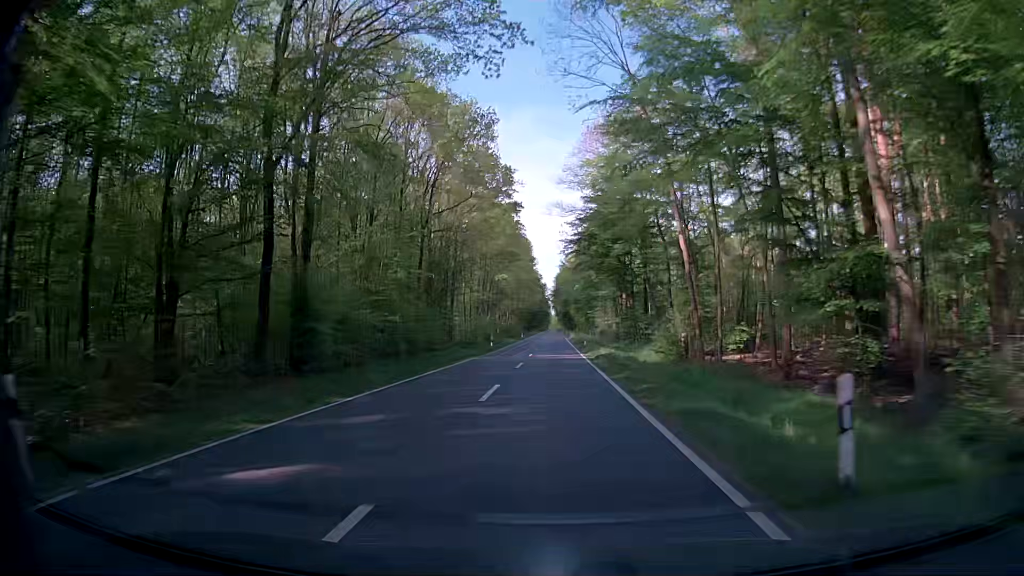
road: secondary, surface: asphalt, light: Day
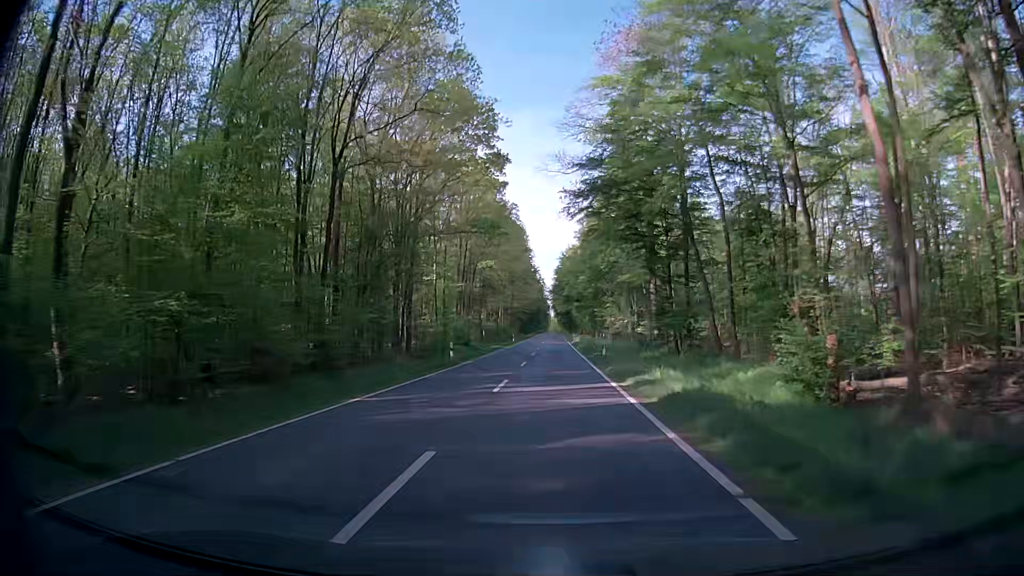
(-0.4, +21.4) m; 0°
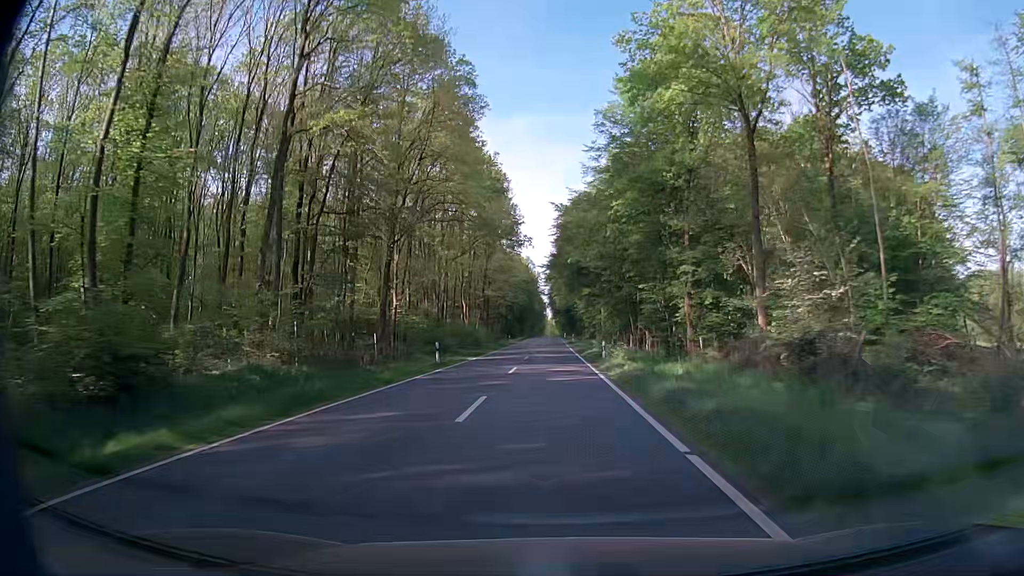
(-0.4, +53.6) m; -1°
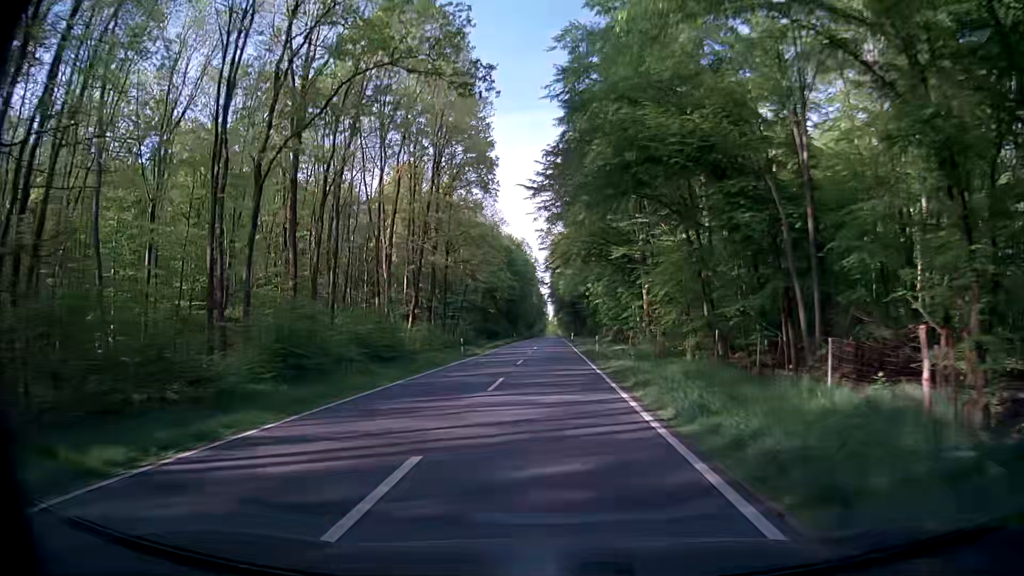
(0.0, +42.9) m; 0°
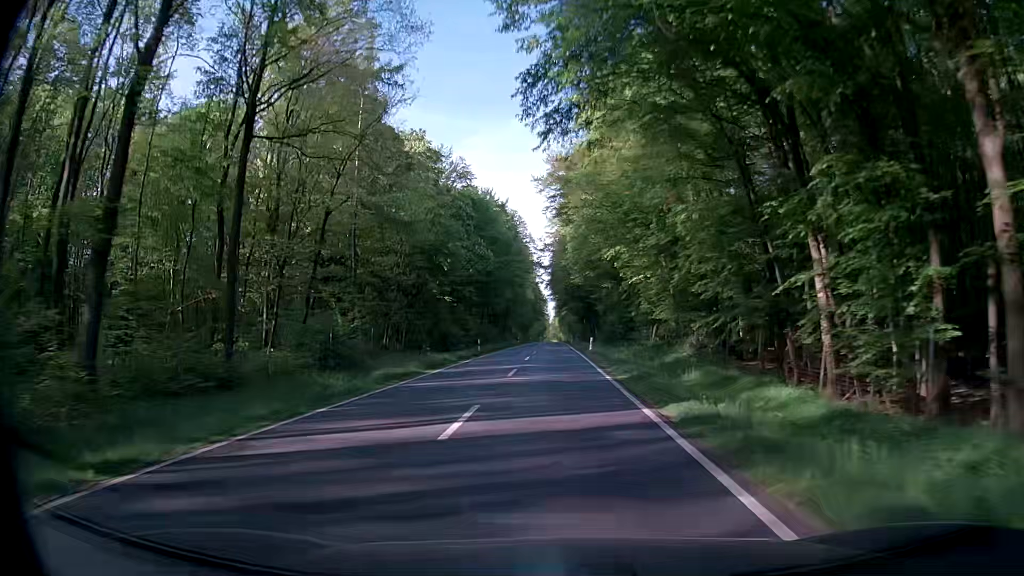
(+0.1, +42.9) m; +1°
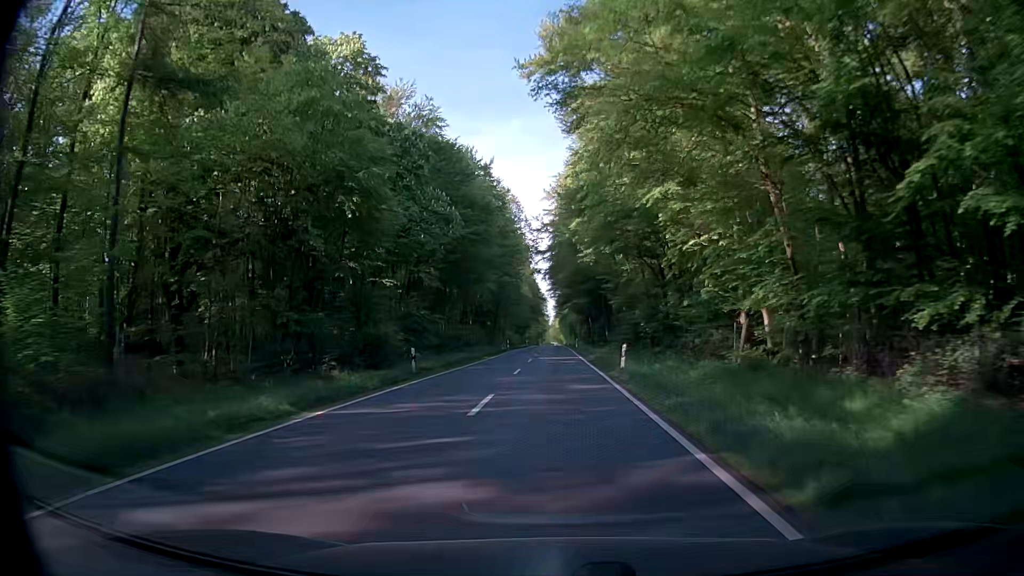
(-0.2, +21.5) m; 0°
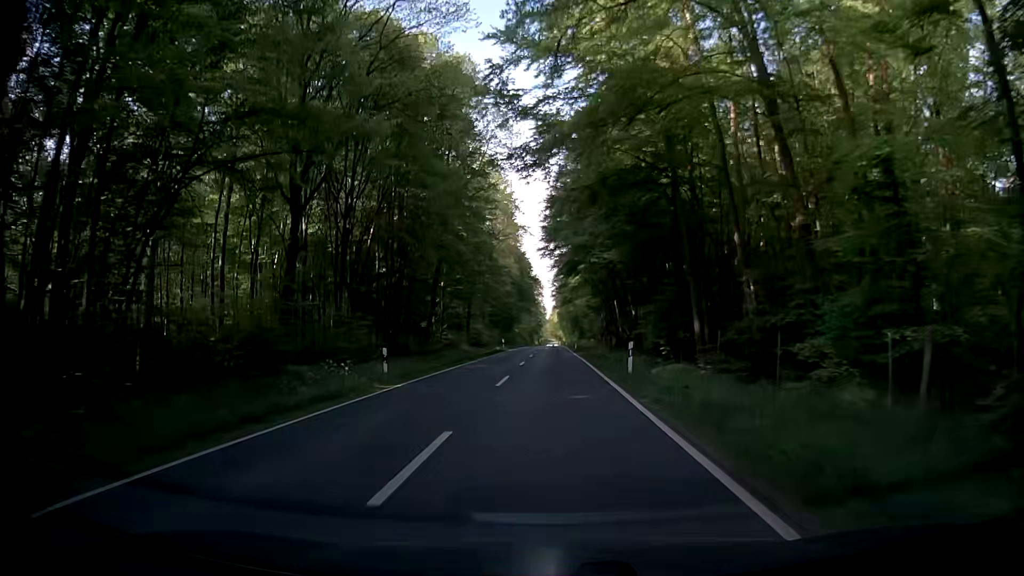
(0.0, +53.7) m; -1°
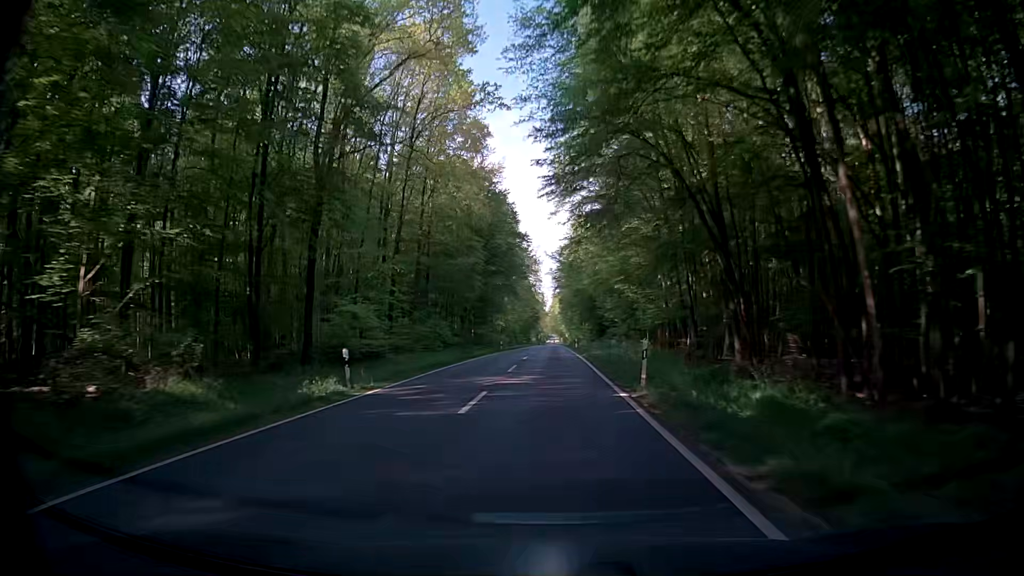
(+1.0, +53.9) m; +2°
(0, +10) (0, +20) (-1, +30) (-1, +40) (-1, +50) (-1, +60) (-1, +70) (-1, +80) (-1, +90) (-1, +100) m
